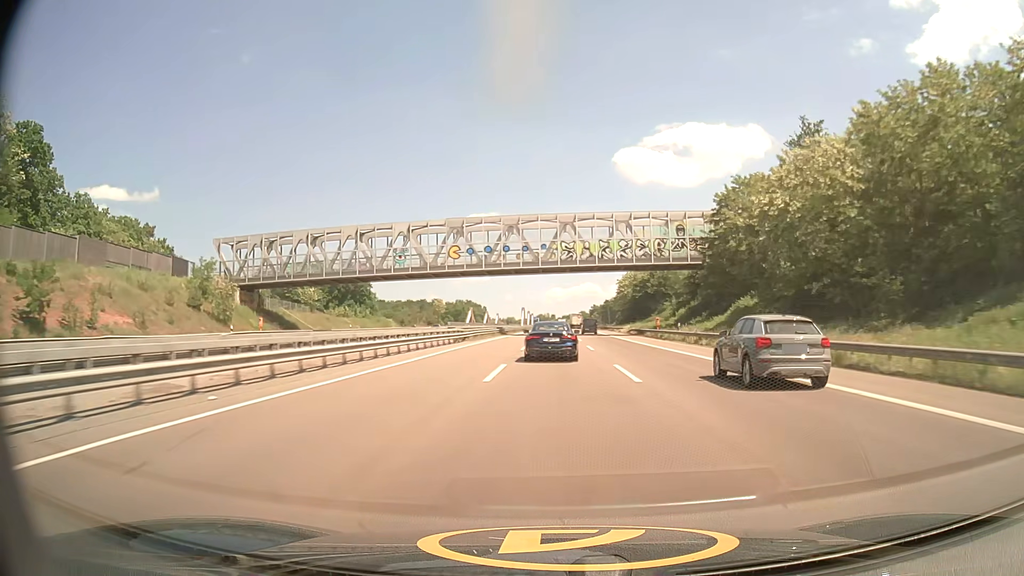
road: motorway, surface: asphalt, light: Day
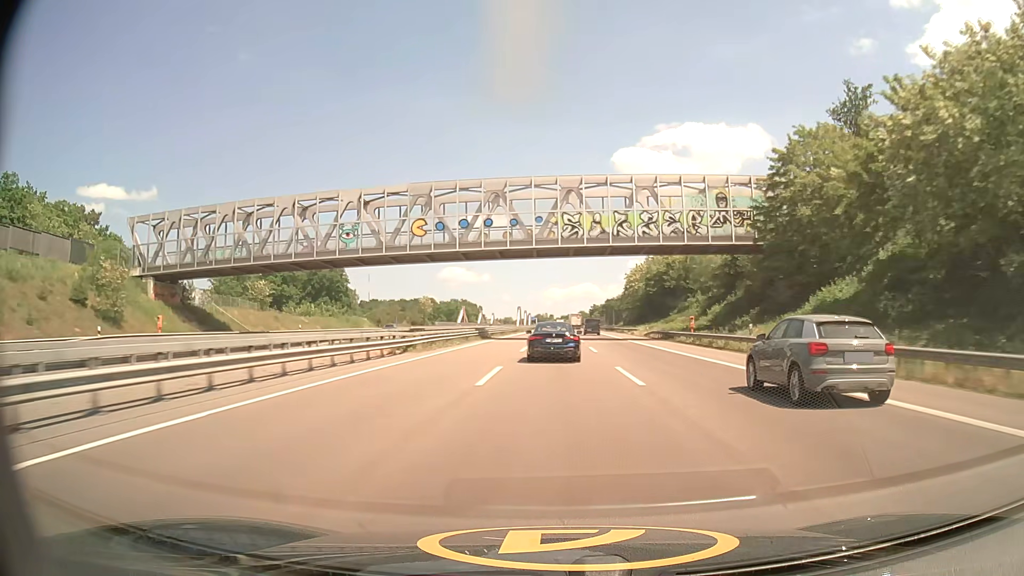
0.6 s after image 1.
(0.0, +19.2) m; 0°
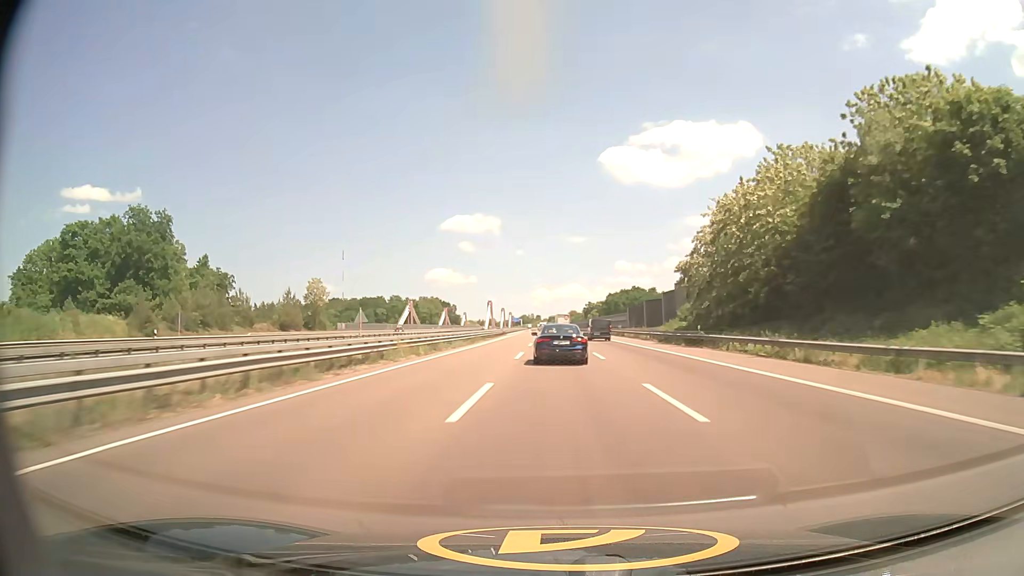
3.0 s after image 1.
(+0.5, +76.5) m; +1°
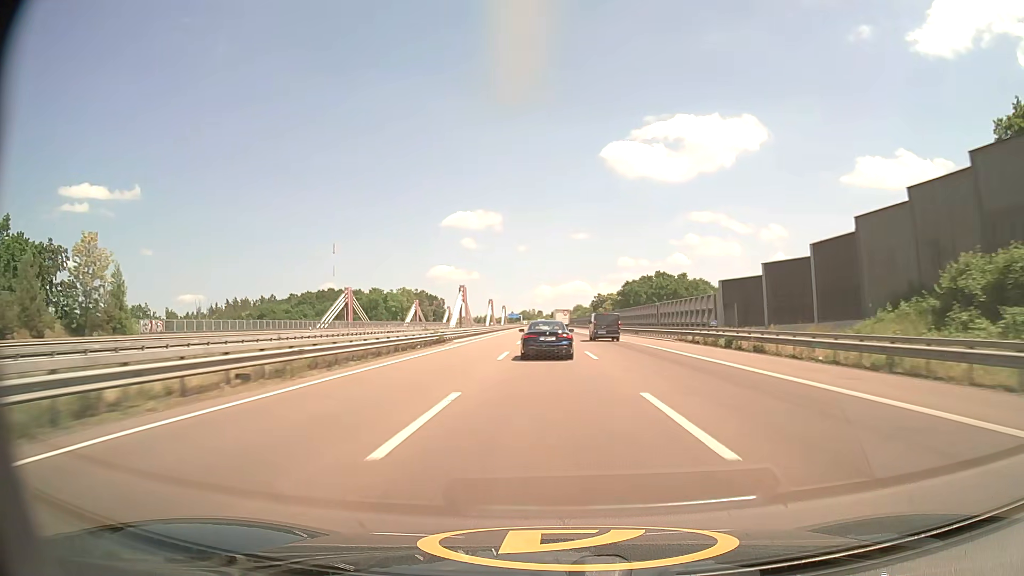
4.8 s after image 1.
(+0.2, +56.2) m; 0°
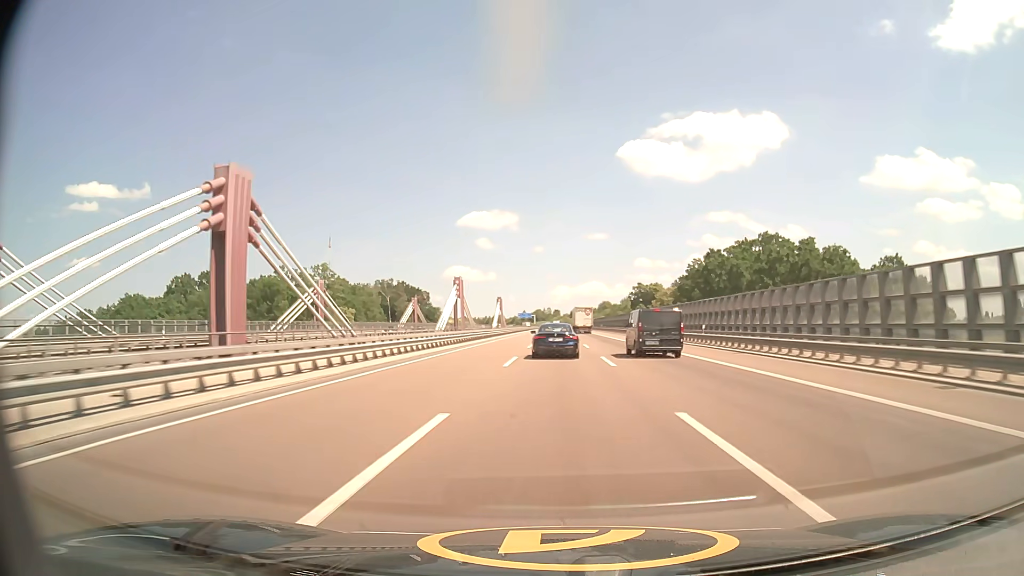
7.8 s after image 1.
(-1.5, +91.6) m; -2°
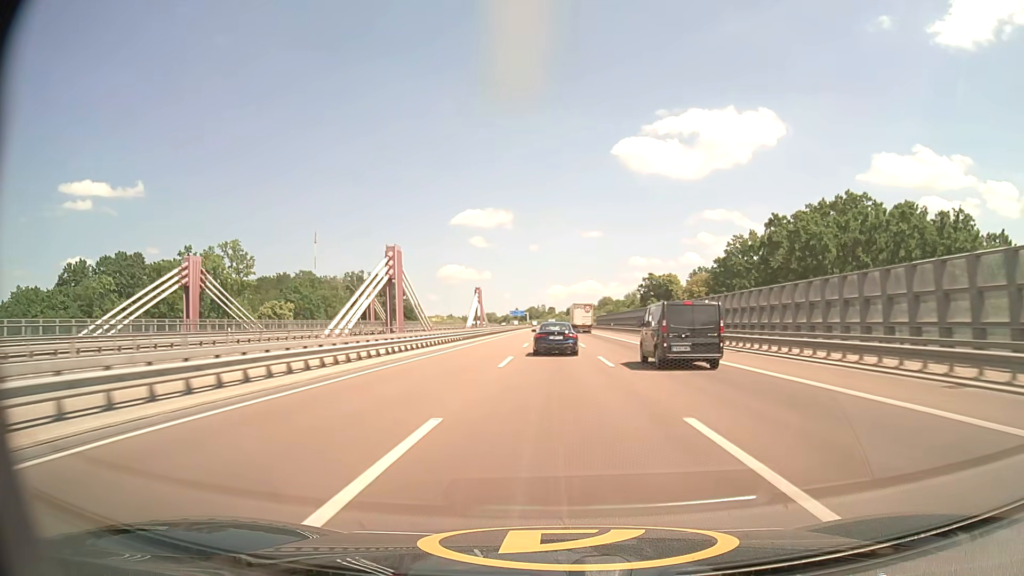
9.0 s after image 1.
(+0.2, +36.4) m; 0°
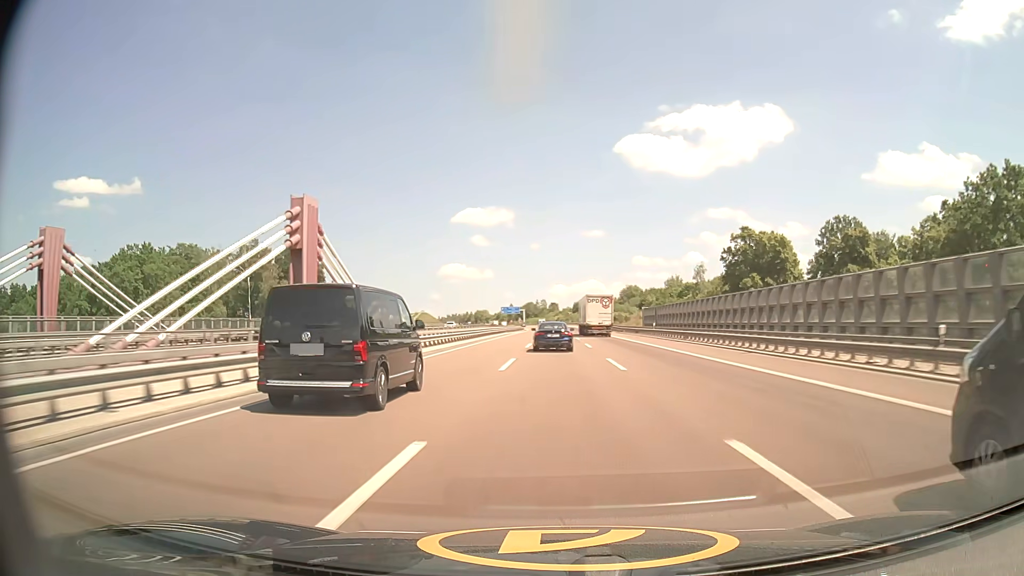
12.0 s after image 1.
(-0.2, +91.0) m; 0°
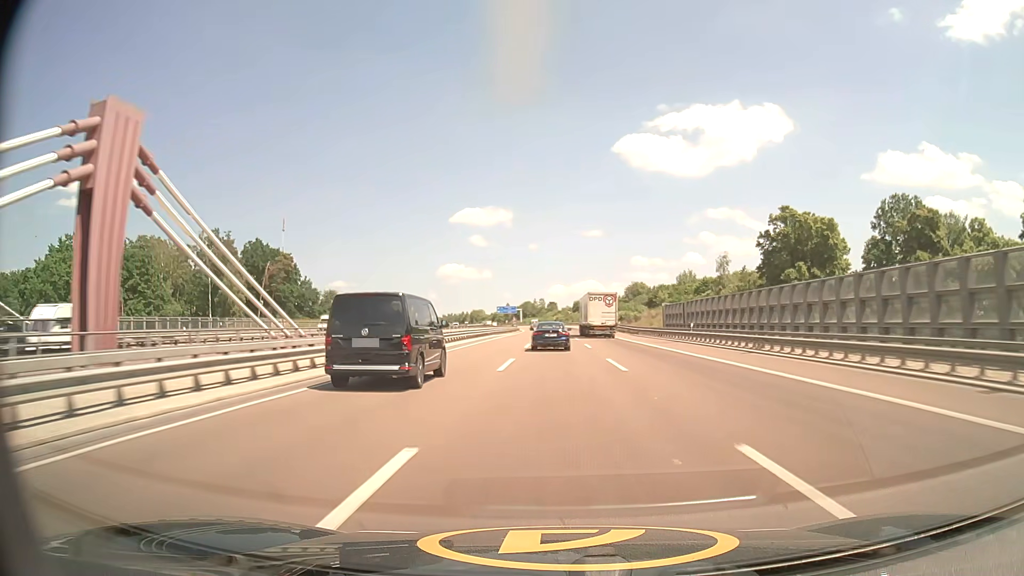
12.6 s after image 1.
(0.0, +18.2) m; 0°
(0, +10) (0, +20) (0, +30) (0, +40) (0, +50) (0, +60) (0, +70) (0, +80) (0, +90) (0, +100) m
